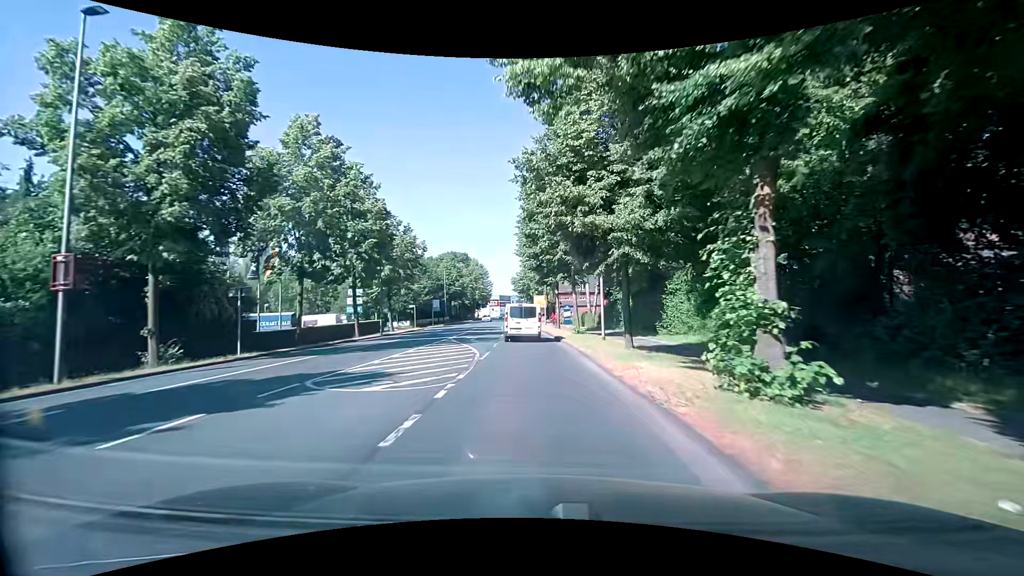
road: secondary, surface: asphalt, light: Day
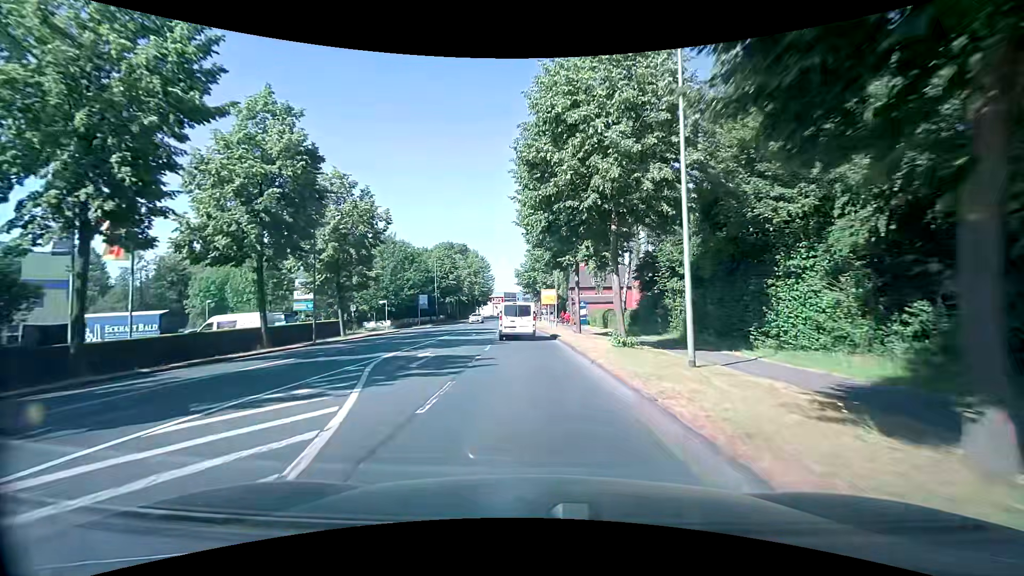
(+0.1, +14.7) m; -1°
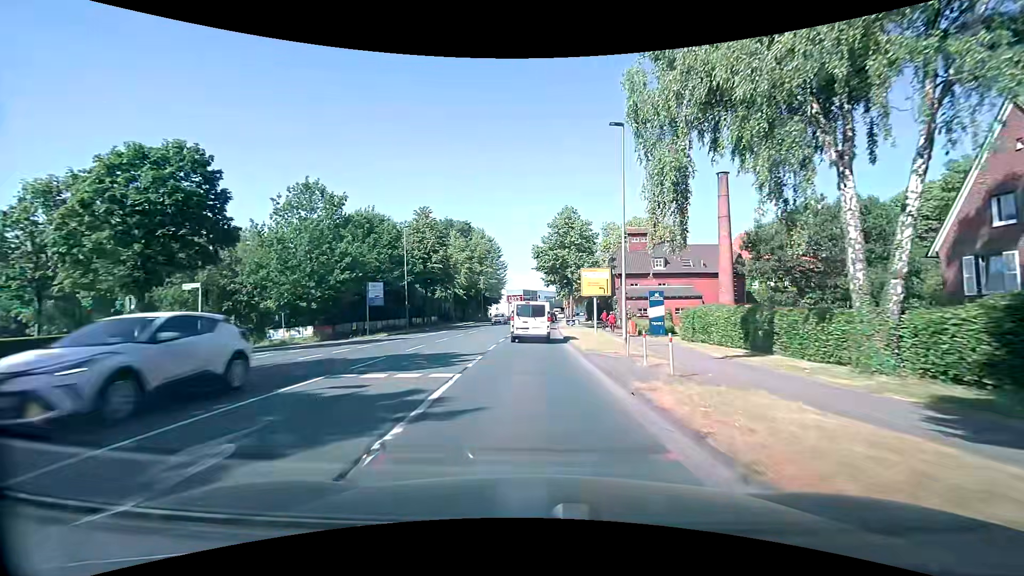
(-0.4, +29.6) m; -2°
(0, +10) (0, +20) (0, +30) (0, +40) (0, +50) (+1, +60) (+2, +70) (+2, +80) (+3, +90) (+3, +100) m
